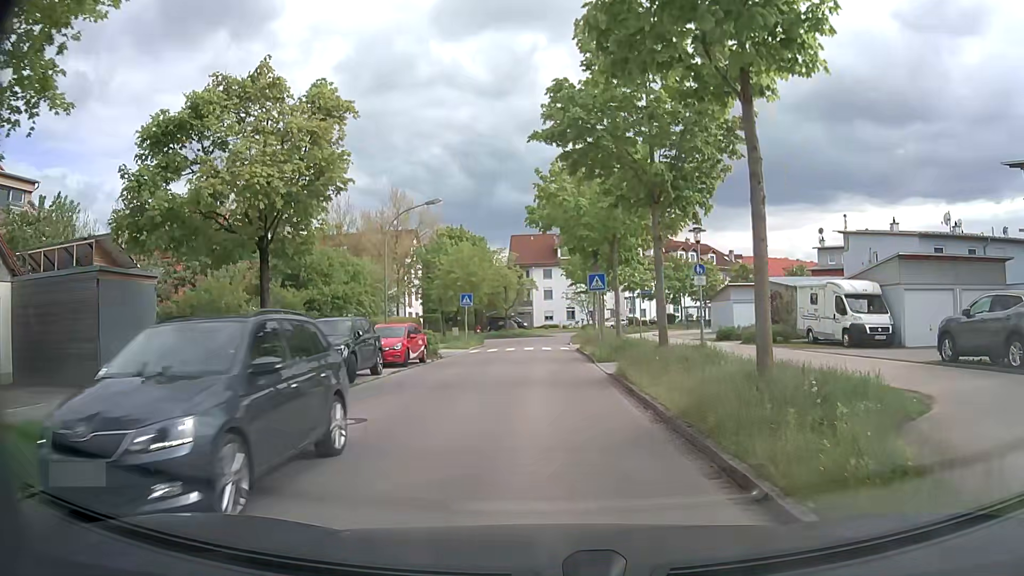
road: residential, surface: asphalt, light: Day
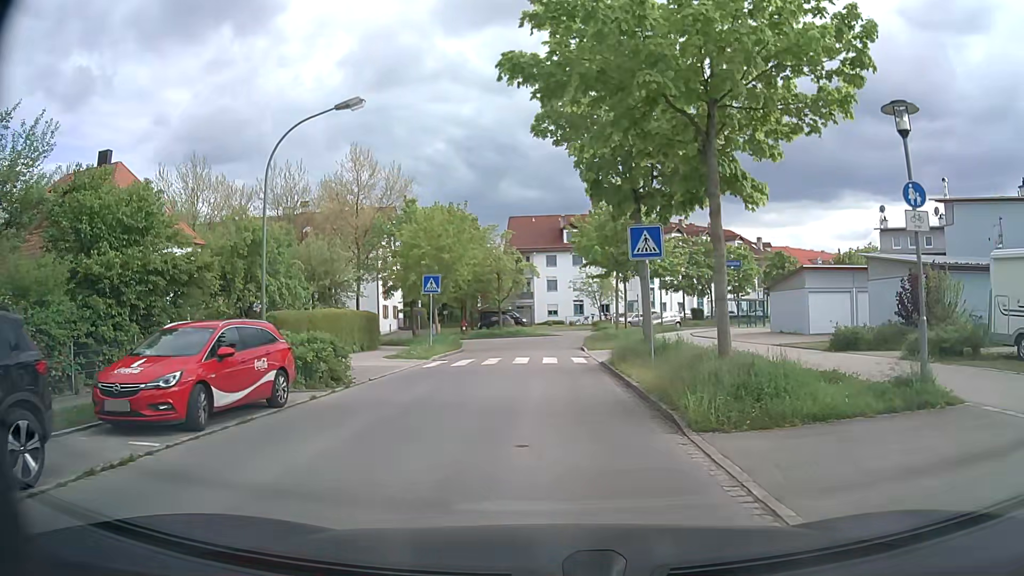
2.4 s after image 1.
(-0.2, +14.3) m; 0°
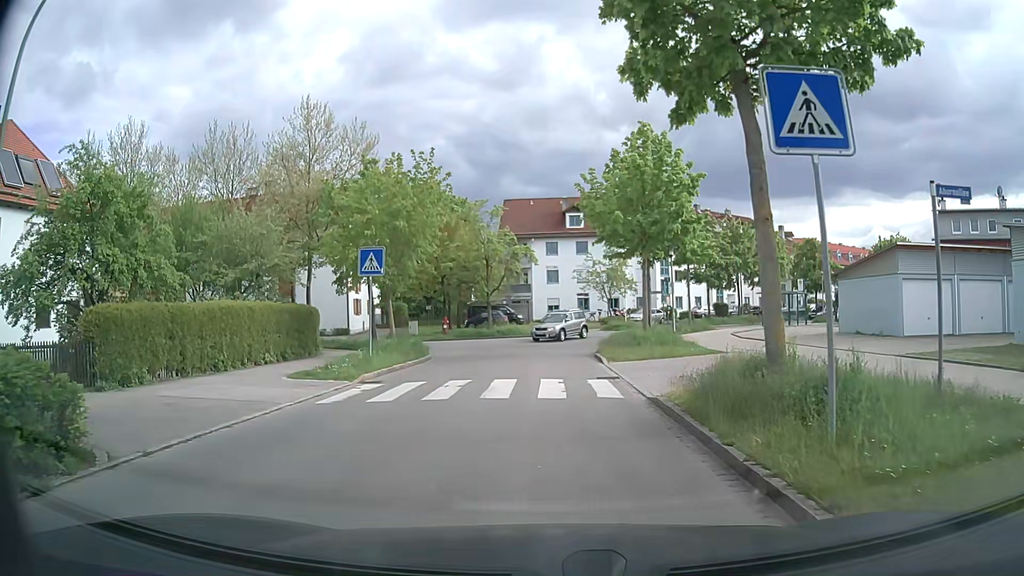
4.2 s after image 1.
(-0.1, +10.3) m; -1°
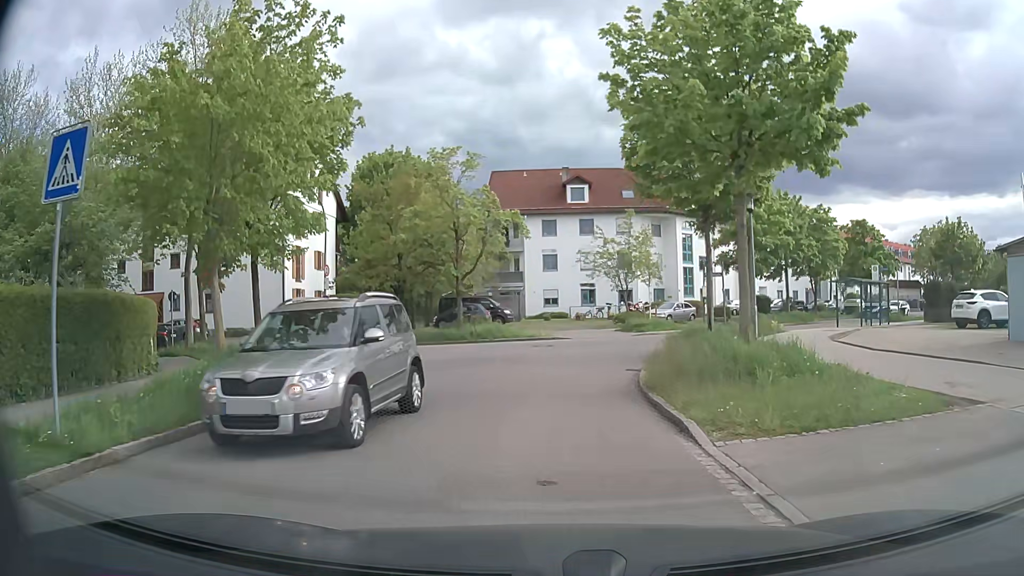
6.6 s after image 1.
(+0.1, +13.5) m; +1°
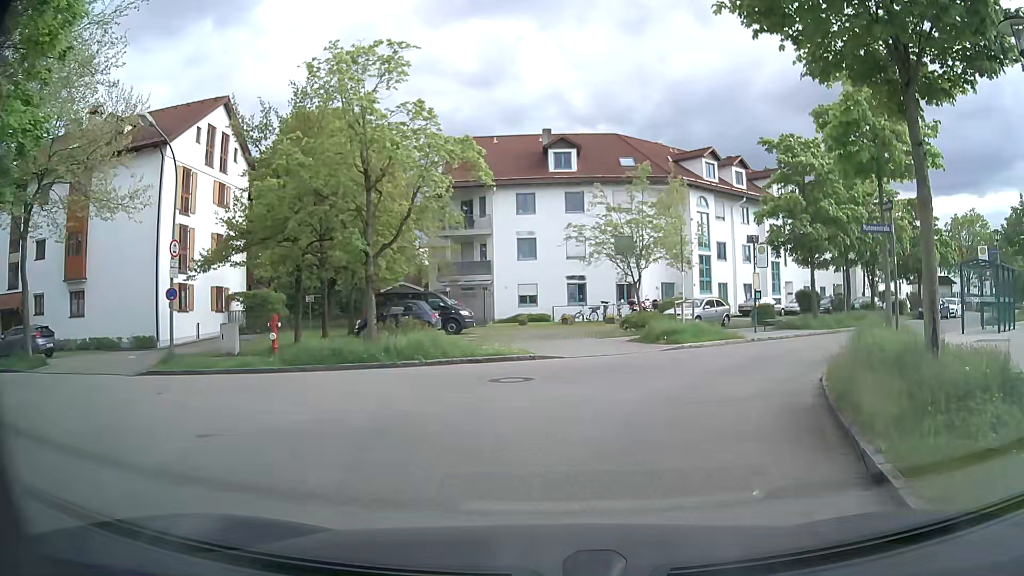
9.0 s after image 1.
(-0.2, +13.2) m; +1°
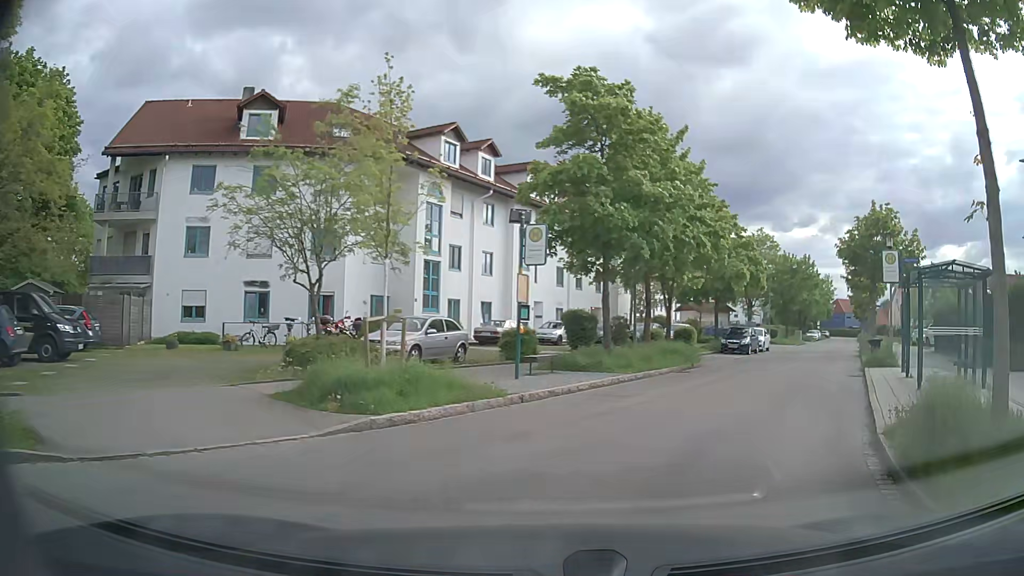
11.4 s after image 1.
(+1.9, +11.6) m; +22°
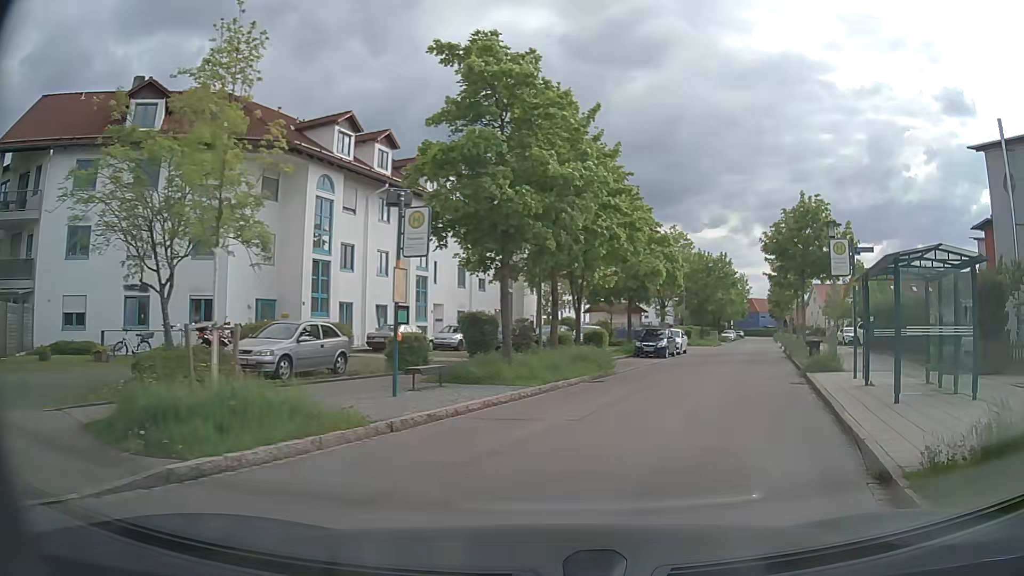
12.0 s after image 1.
(+0.2, +2.8) m; +9°
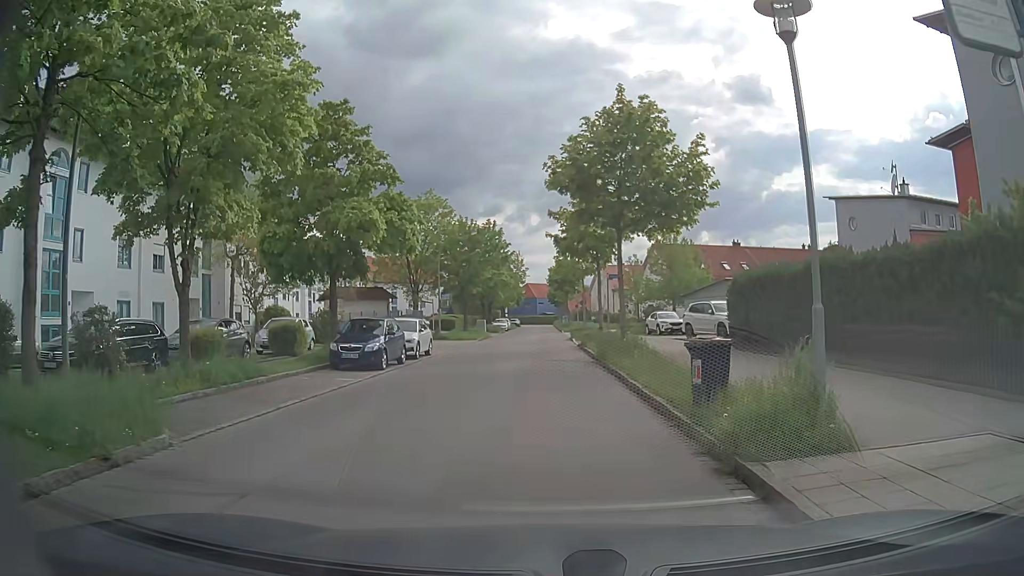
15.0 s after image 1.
(+3.4, +14.1) m; +18°
(0, +10) (0, +20) (0, +30) (0, +40) (0, +50) (0, +60) (0, +70) (0, +80) (0, +90) (-1, +100) m
